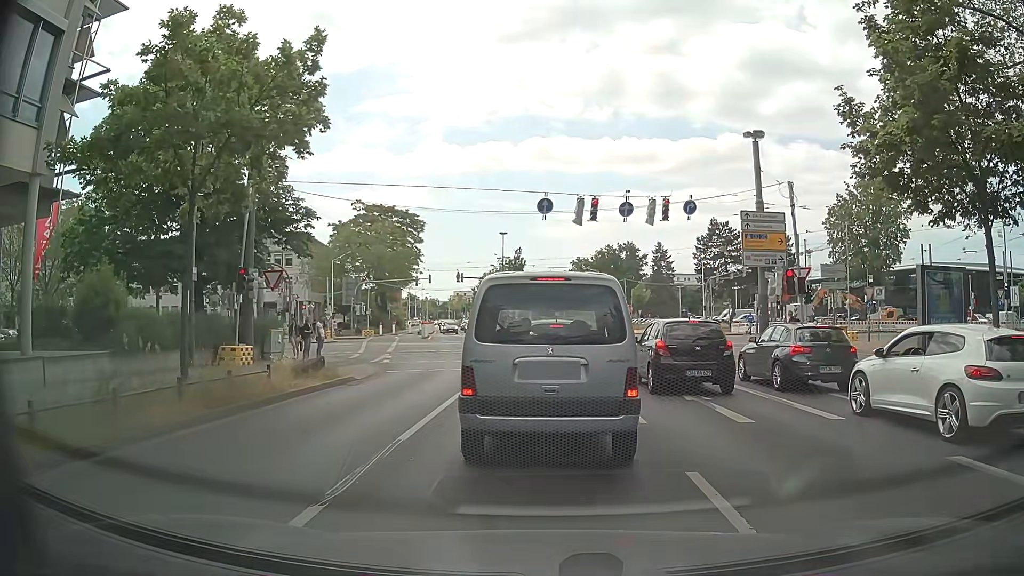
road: secondary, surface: asphalt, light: Day
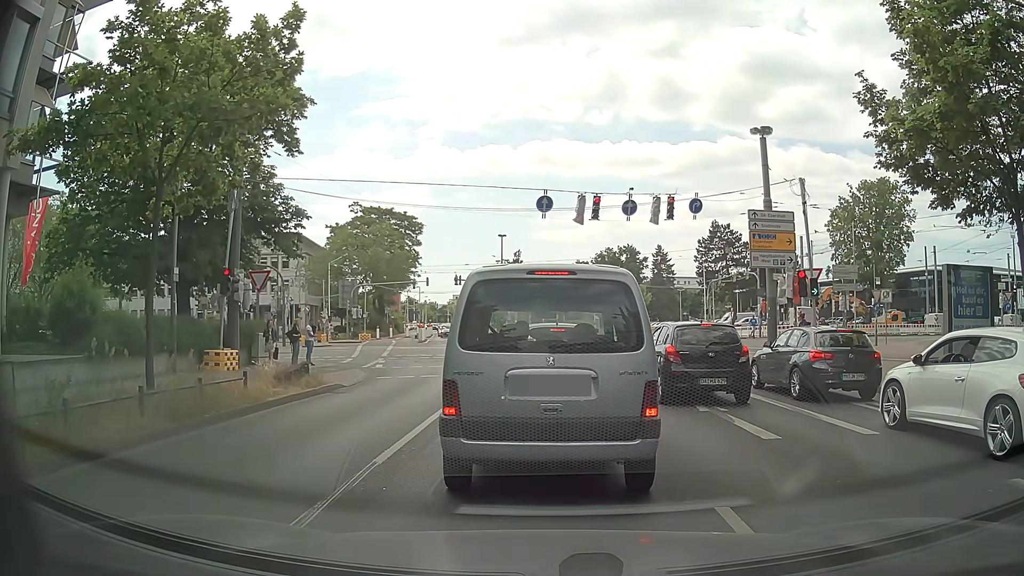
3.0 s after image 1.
(0.0, +1.1) m; 0°
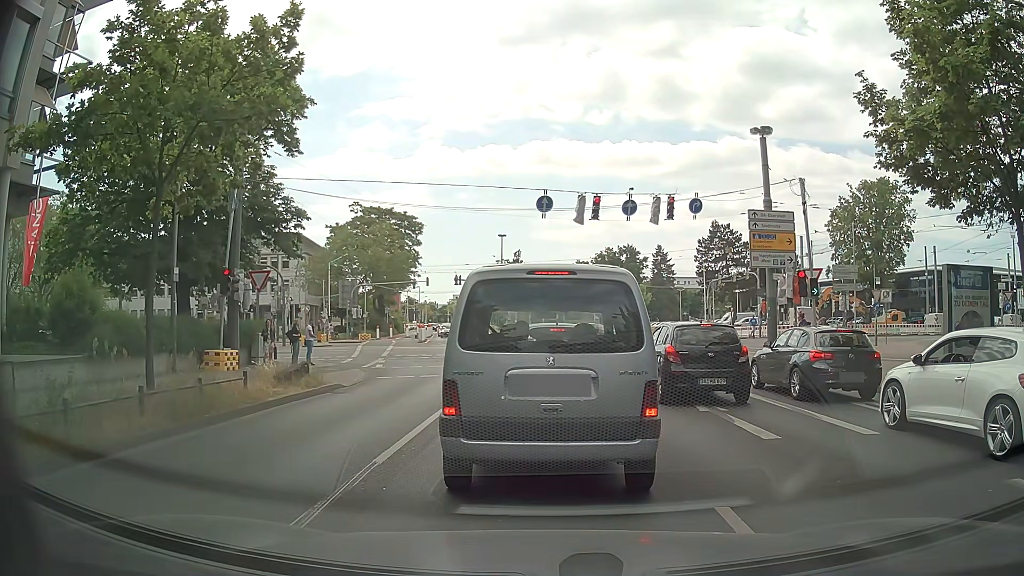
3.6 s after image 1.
(0.0, 0.0) m; 0°
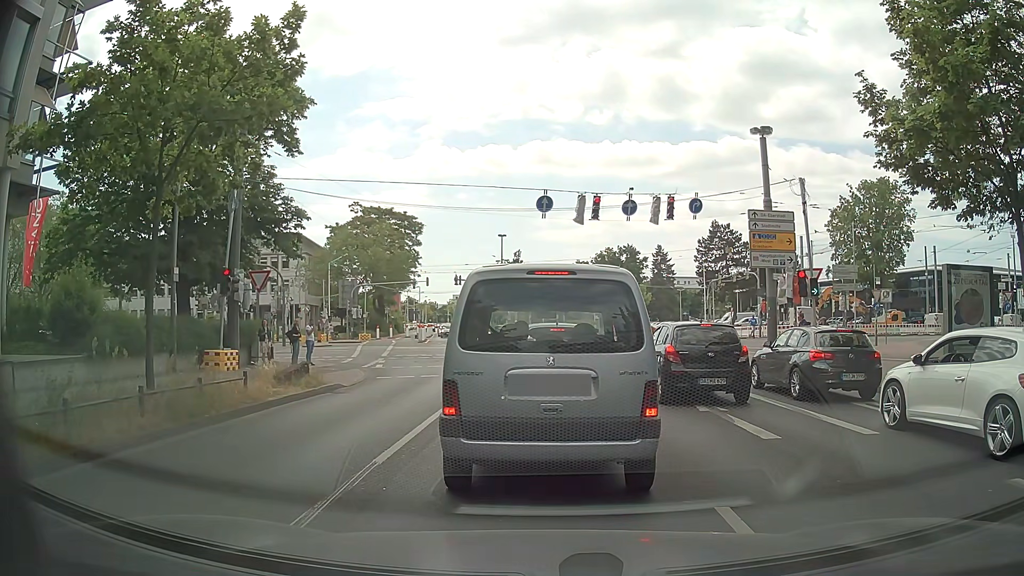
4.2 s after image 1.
(0.0, 0.0) m; 0°
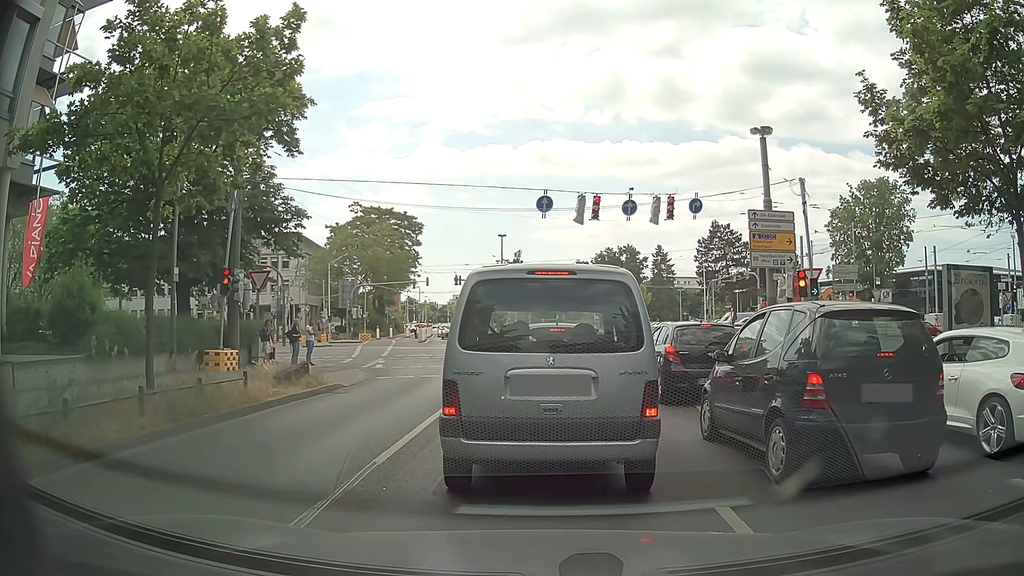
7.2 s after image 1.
(0.0, 0.0) m; 0°
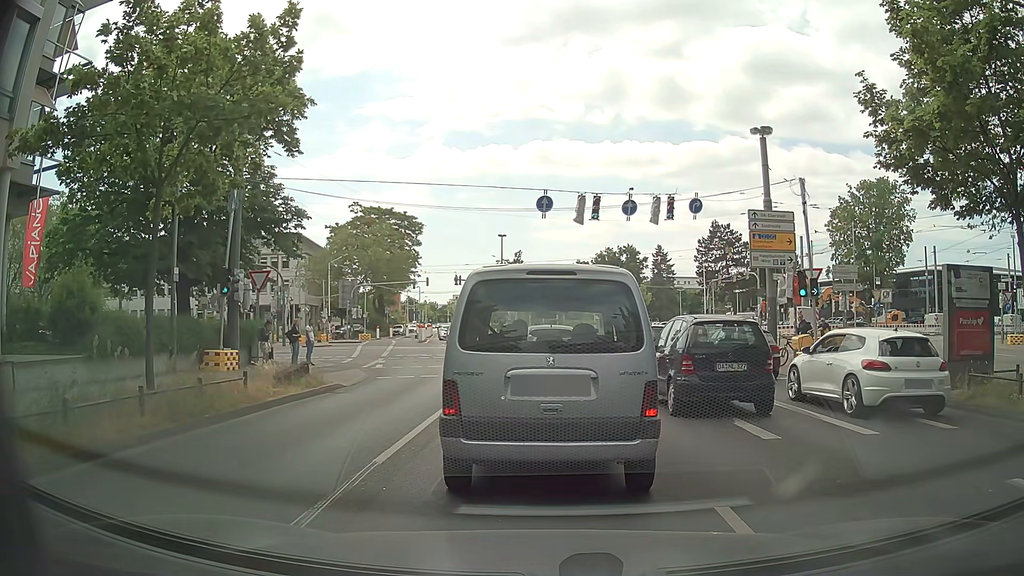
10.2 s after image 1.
(0.0, 0.0) m; 0°
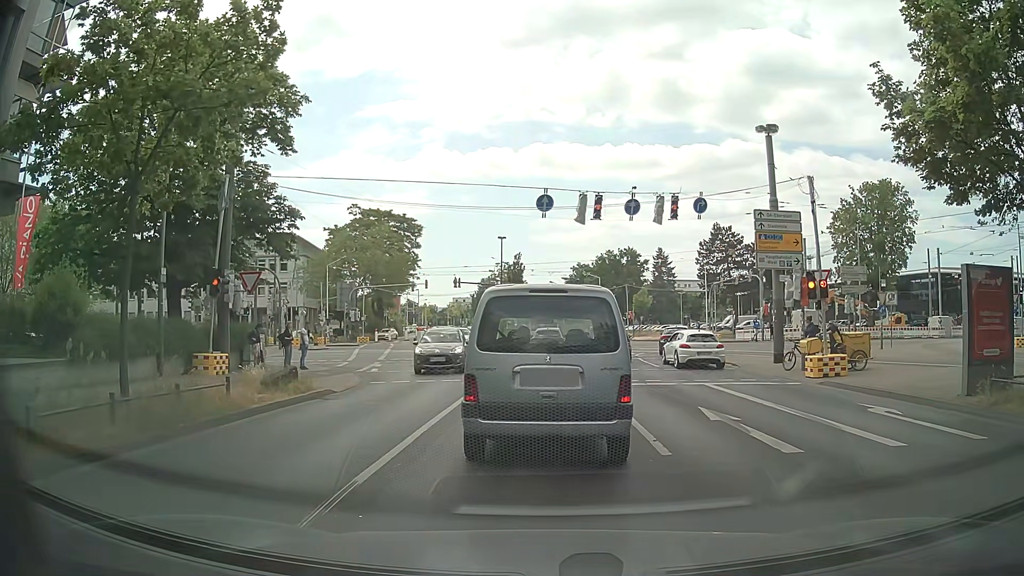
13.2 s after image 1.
(0.0, +0.7) m; 0°
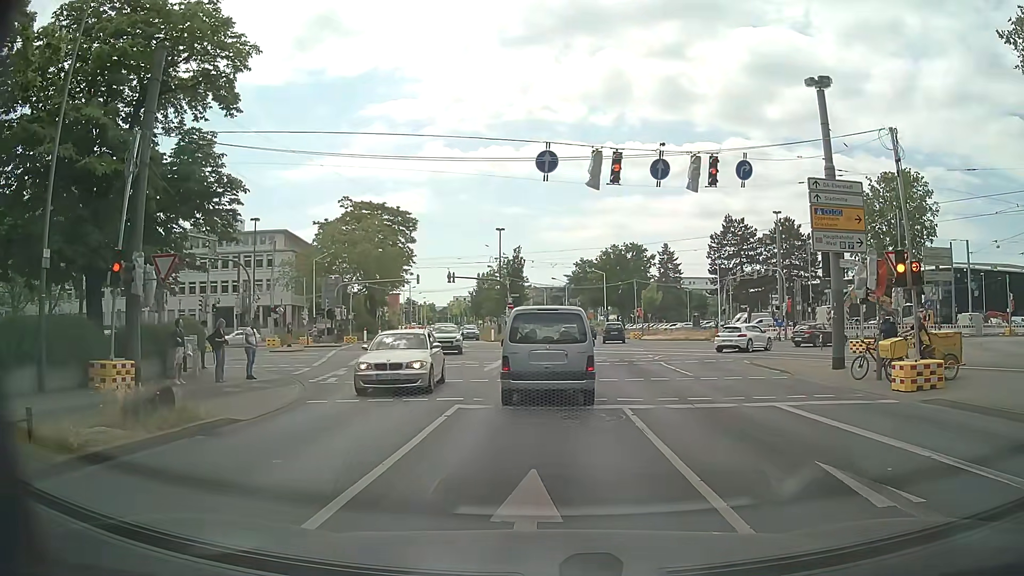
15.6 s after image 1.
(+0.3, +5.6) m; +2°
(0, +10) (0, +20) (0, +30) (+1, +40) (+2, +50) (+3, +60) (+2, +70) (+1, +80) (0, +90) (-1, +100) m
